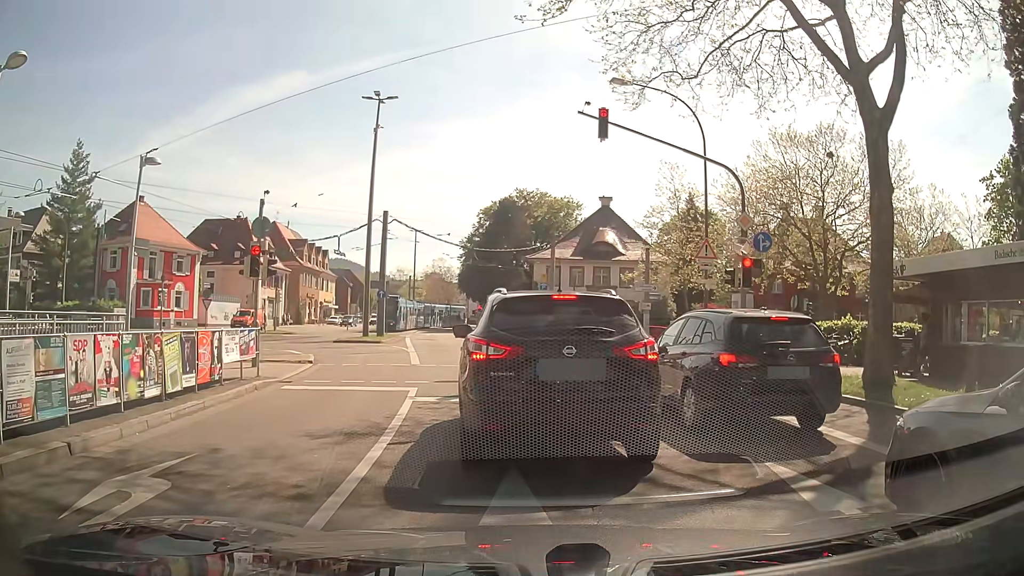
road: secondary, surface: asphalt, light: Day
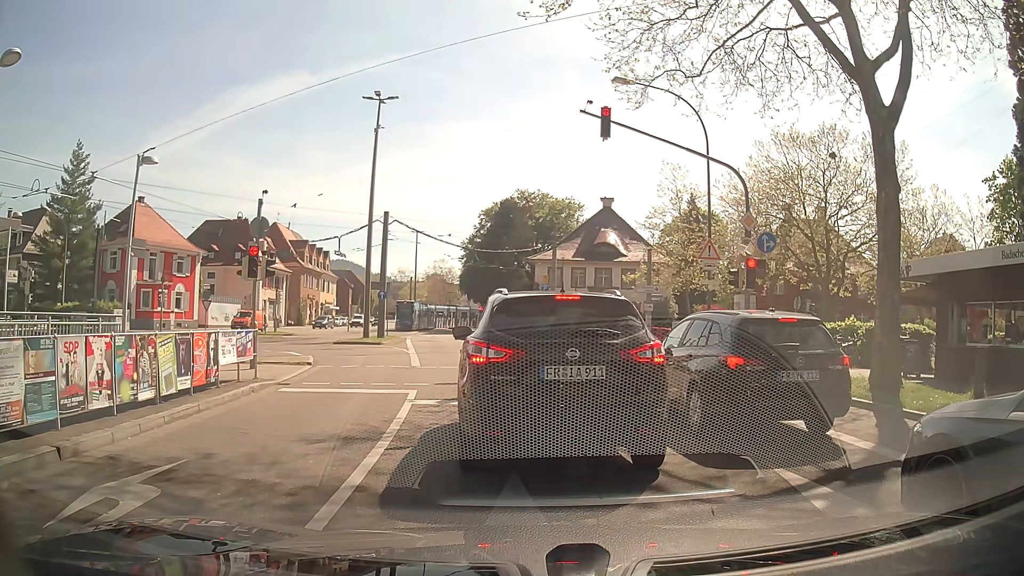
(0.0, +0.3) m; 0°
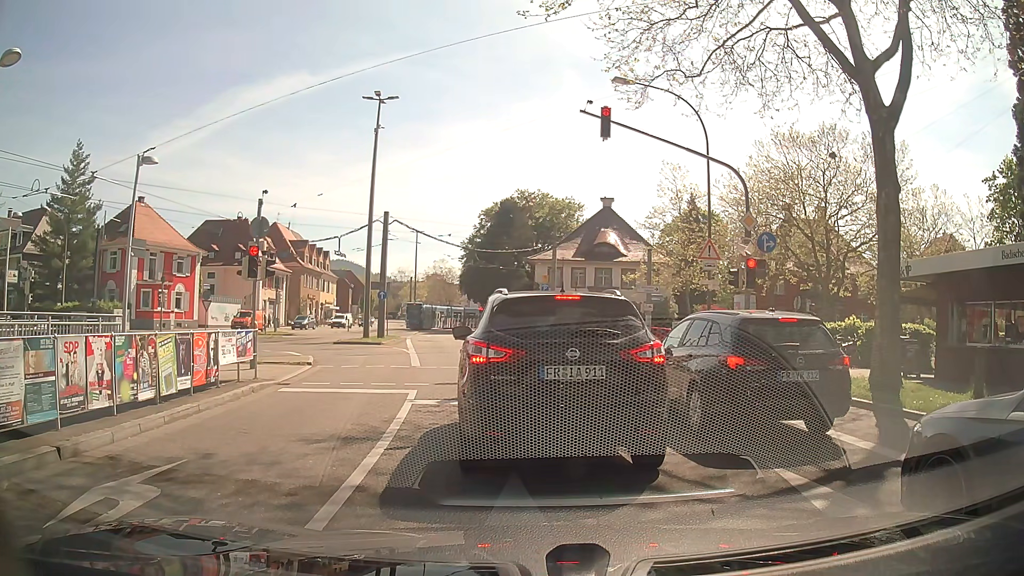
(0.0, 0.0) m; 0°
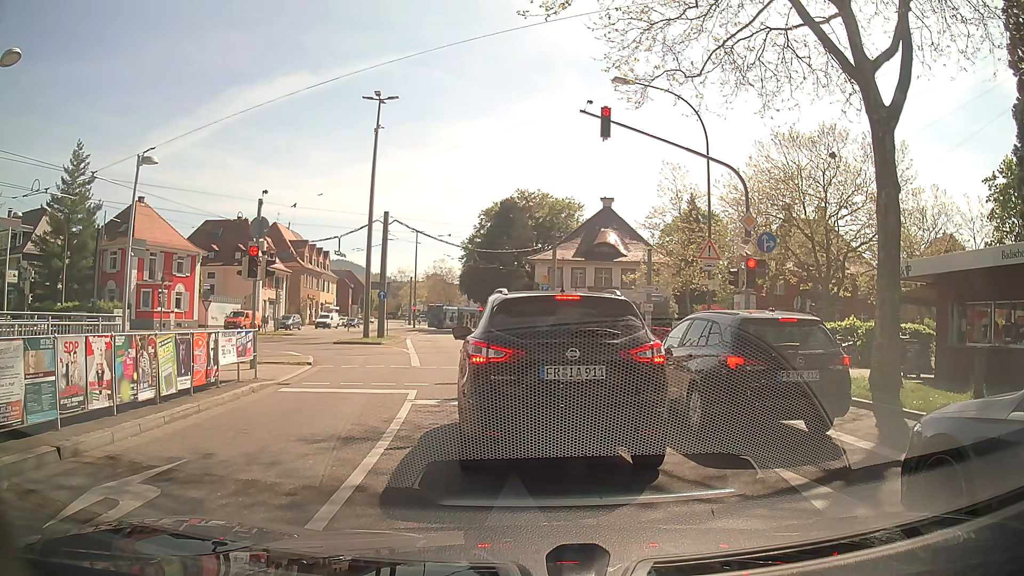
(0.0, 0.0) m; 0°
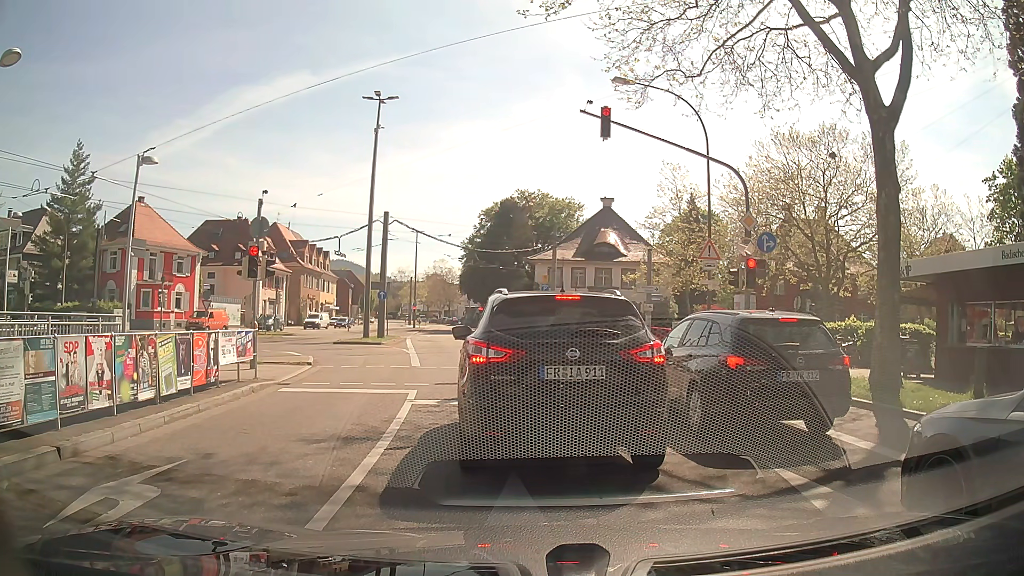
(0.0, 0.0) m; 0°
